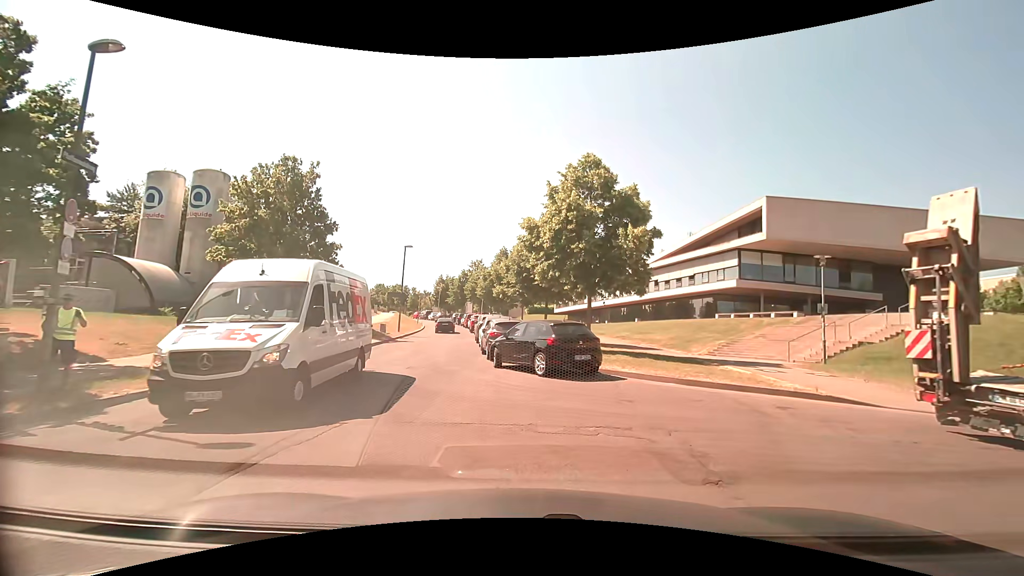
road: unclassified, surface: asphalt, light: Day
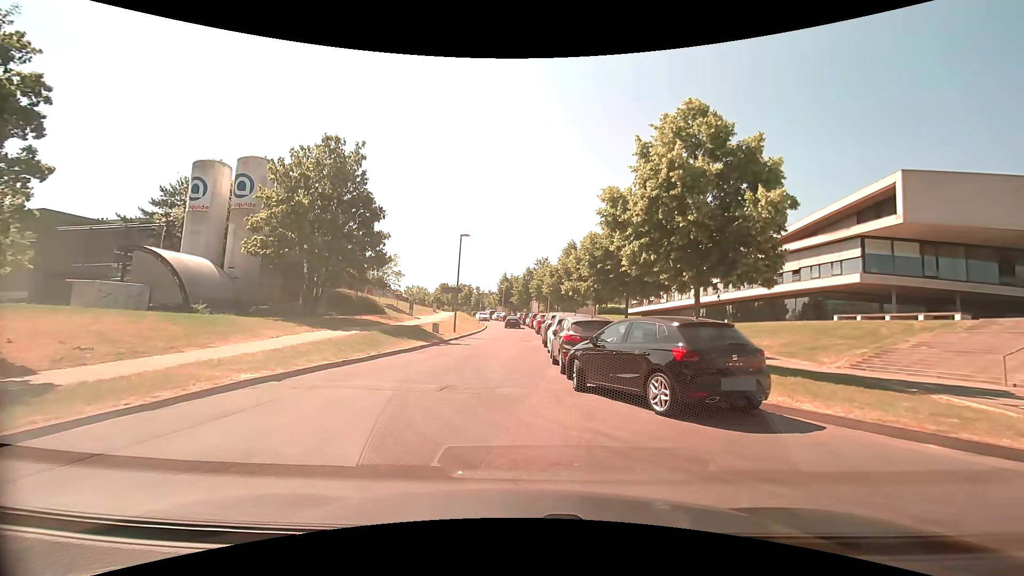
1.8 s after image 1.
(-0.4, +5.4) m; -8°
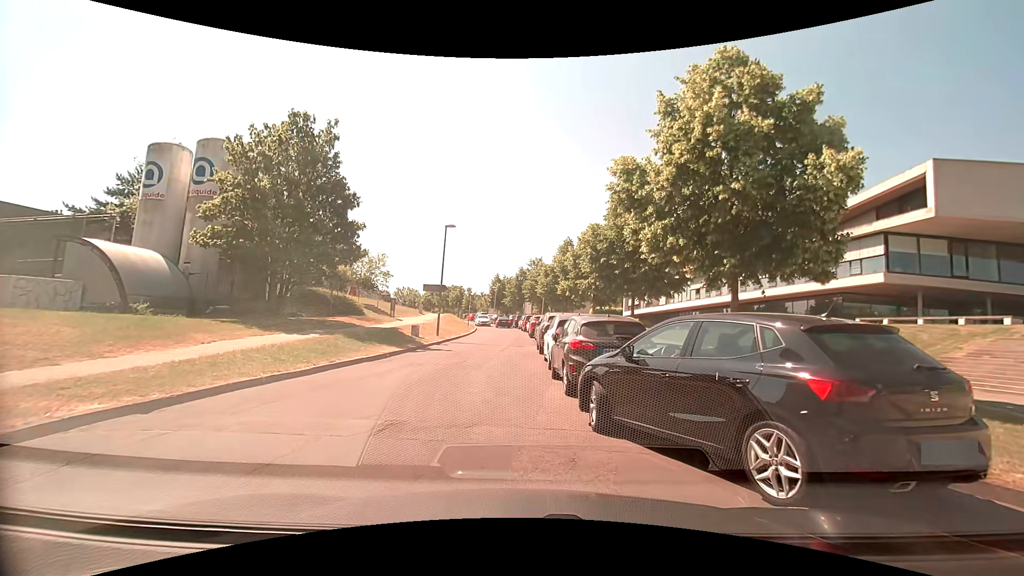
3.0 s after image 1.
(0.0, +3.5) m; 0°
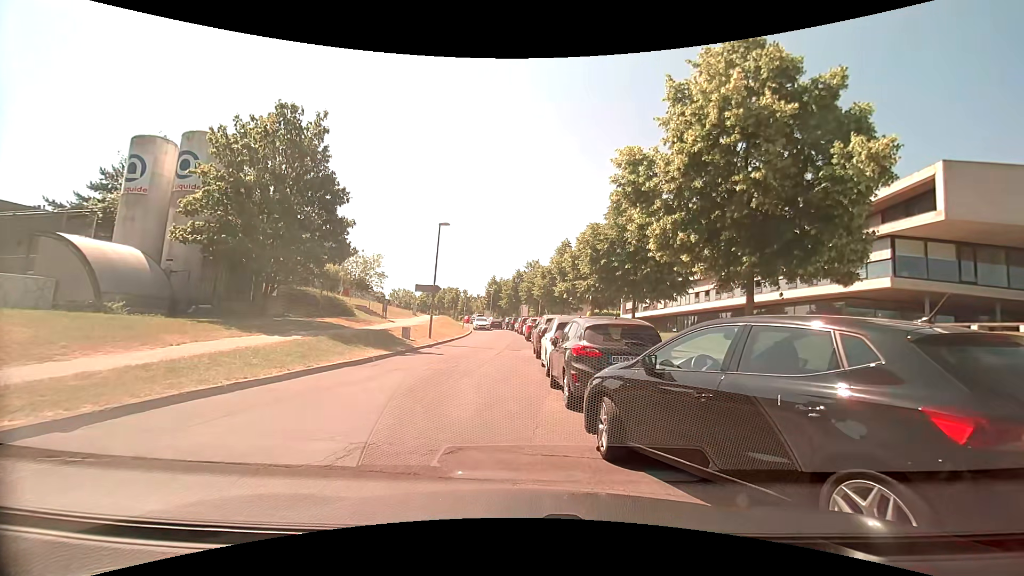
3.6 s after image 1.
(0.0, +1.0) m; -1°
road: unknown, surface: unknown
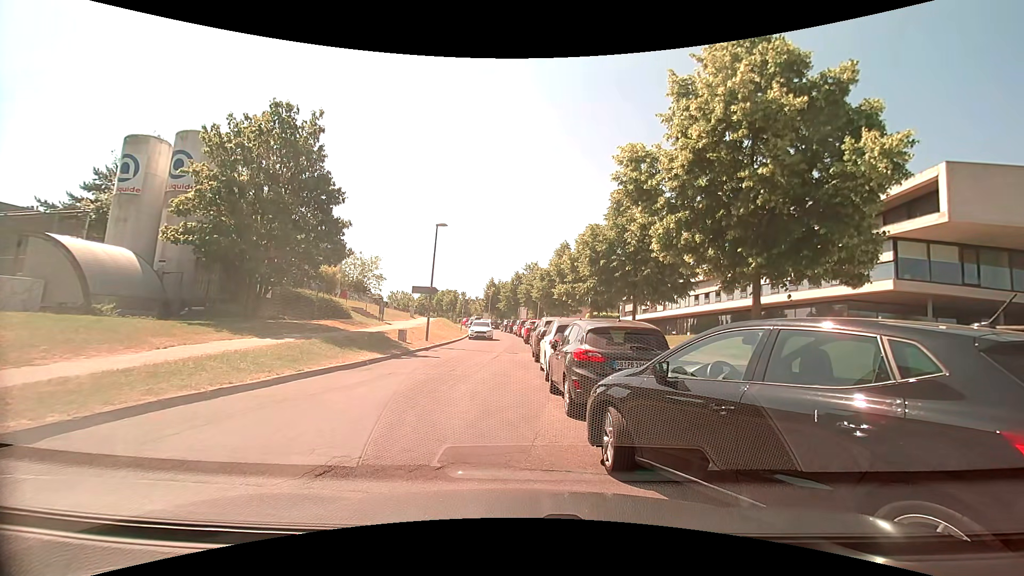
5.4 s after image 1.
(0.0, +0.4) m; 0°
(-1, +10) (-1, +20) (-1, +30) (-1, +40) (-1, +50) (-2, +60) (-4, +70) (-6, +80) (-8, +89) (-12, +99) m
